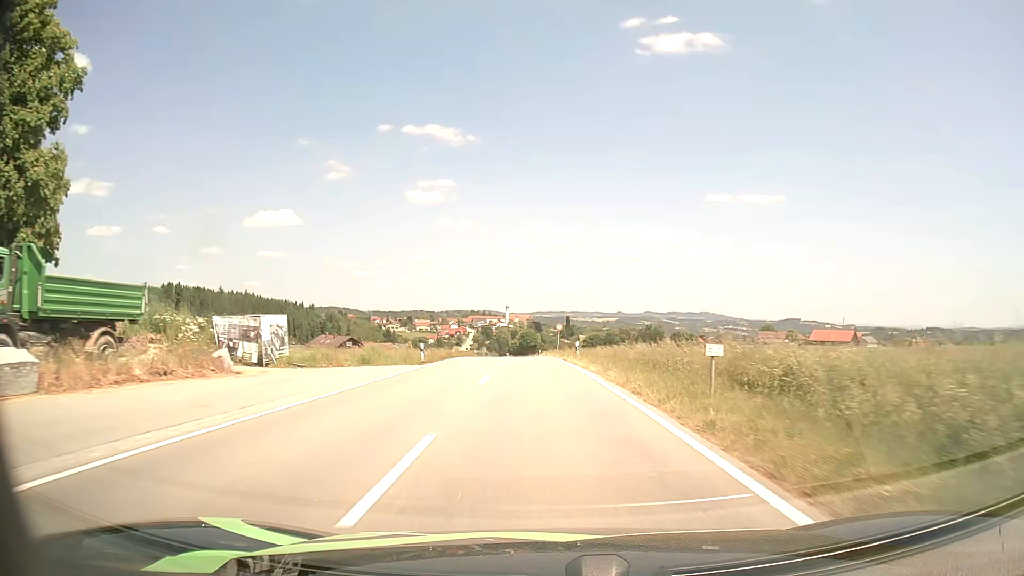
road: tertiary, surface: asphalt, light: Day
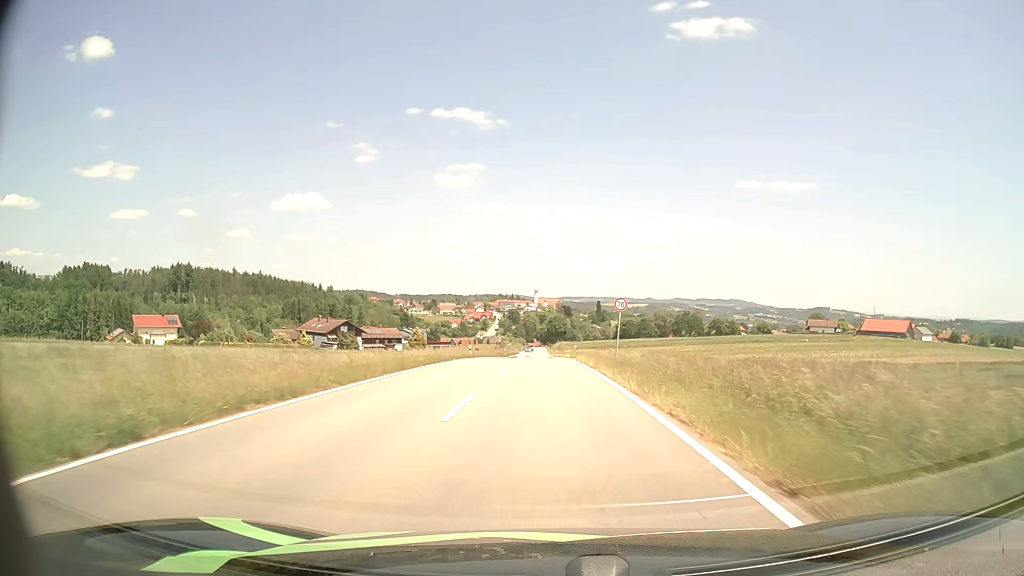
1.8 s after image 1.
(-0.7, +32.0) m; -2°
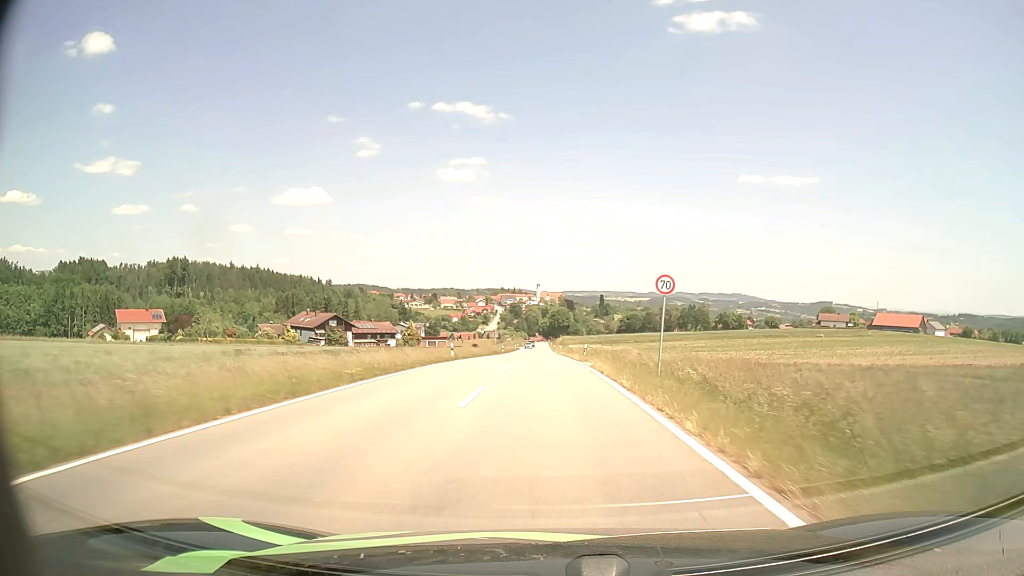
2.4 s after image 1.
(0.0, +10.9) m; 0°
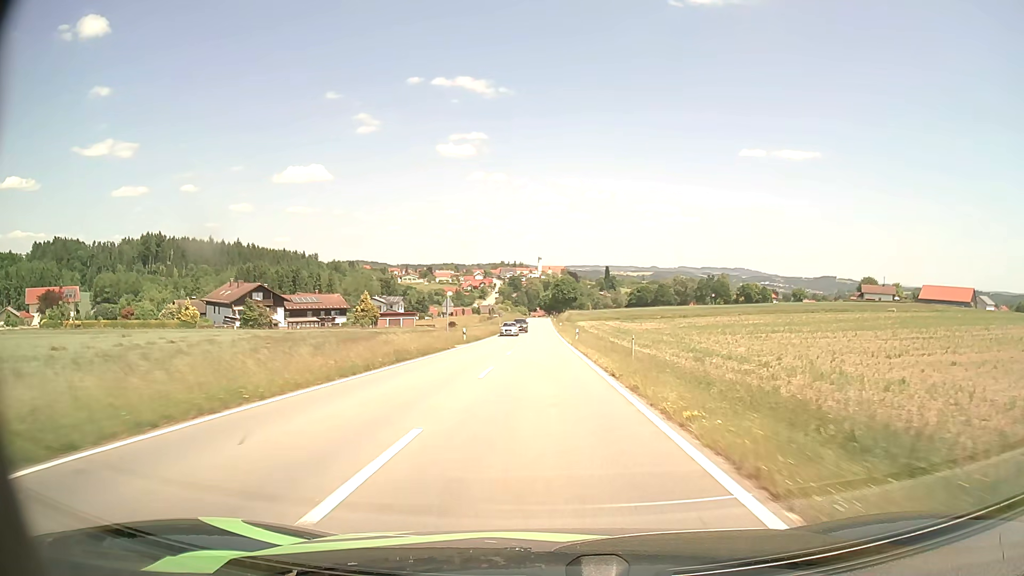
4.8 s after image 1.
(0.0, +44.0) m; 0°
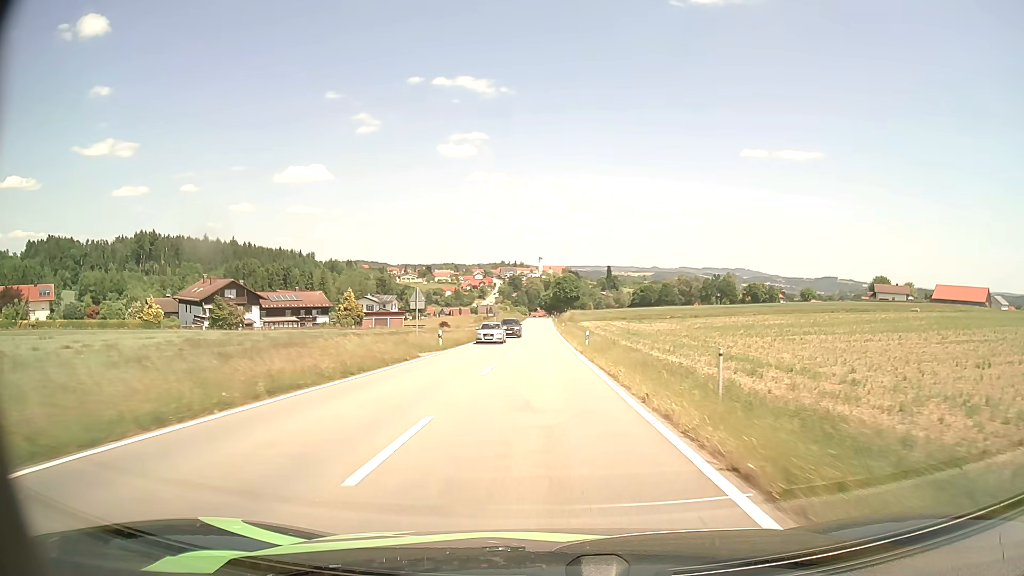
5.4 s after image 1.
(0.0, +11.1) m; 0°
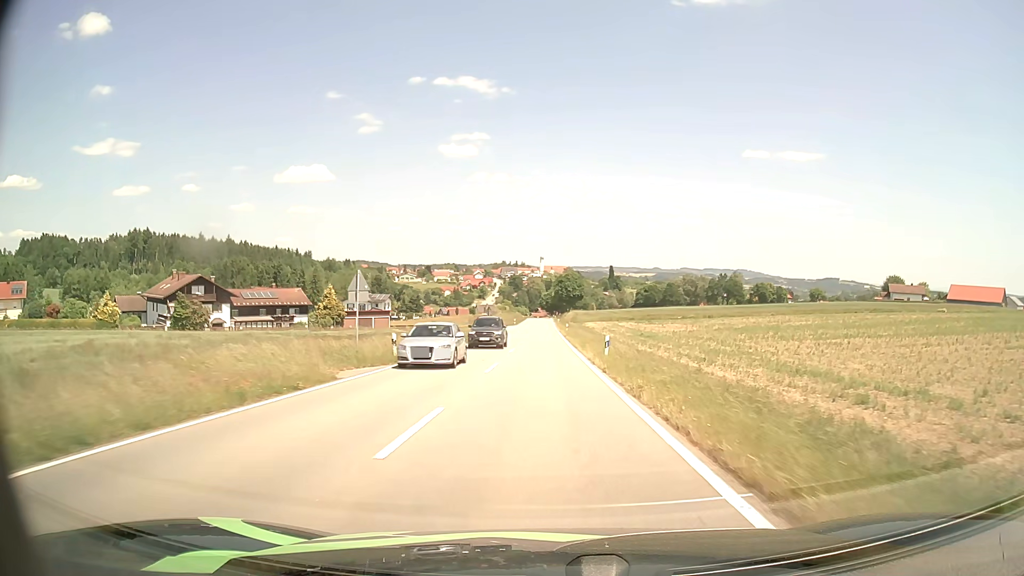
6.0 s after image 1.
(0.0, +11.3) m; 0°
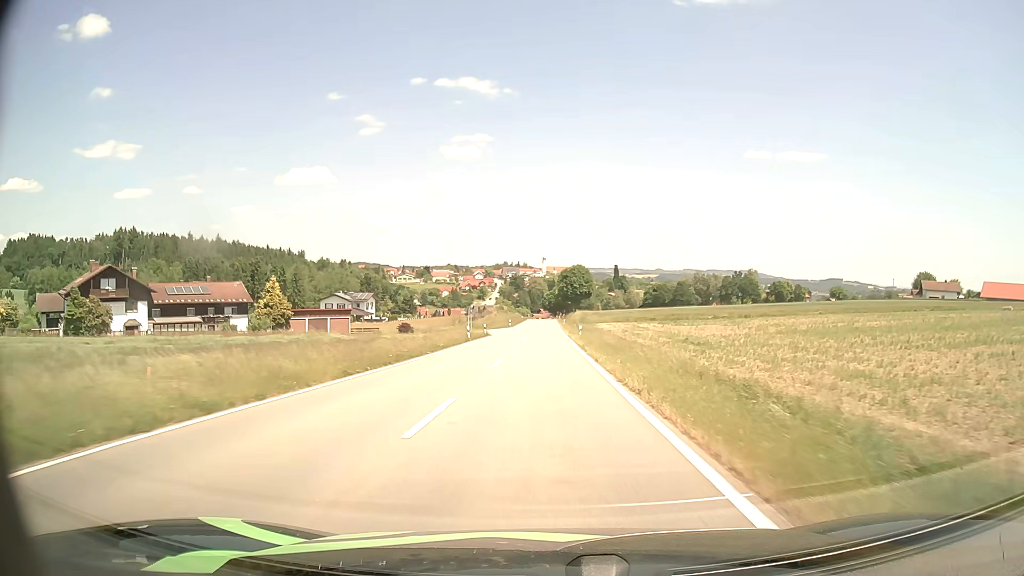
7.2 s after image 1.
(0.0, +23.3) m; 0°
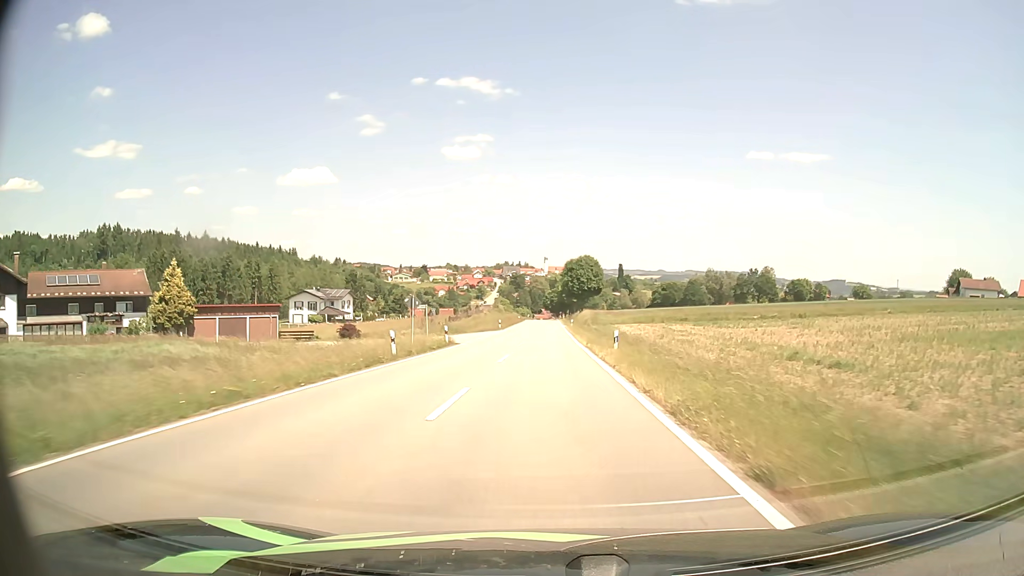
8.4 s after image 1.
(0.0, +23.9) m; 0°
(0, +10) (0, +20) (0, +30) (0, +40) (0, +50) (0, +60) (0, +70) (0, +80) (0, +90) (0, +100) m
